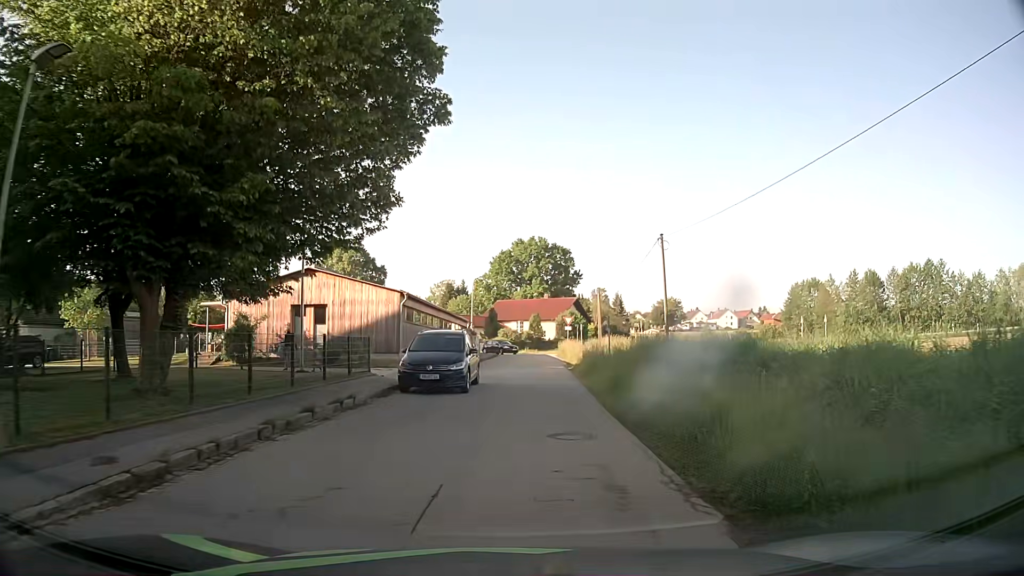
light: Day
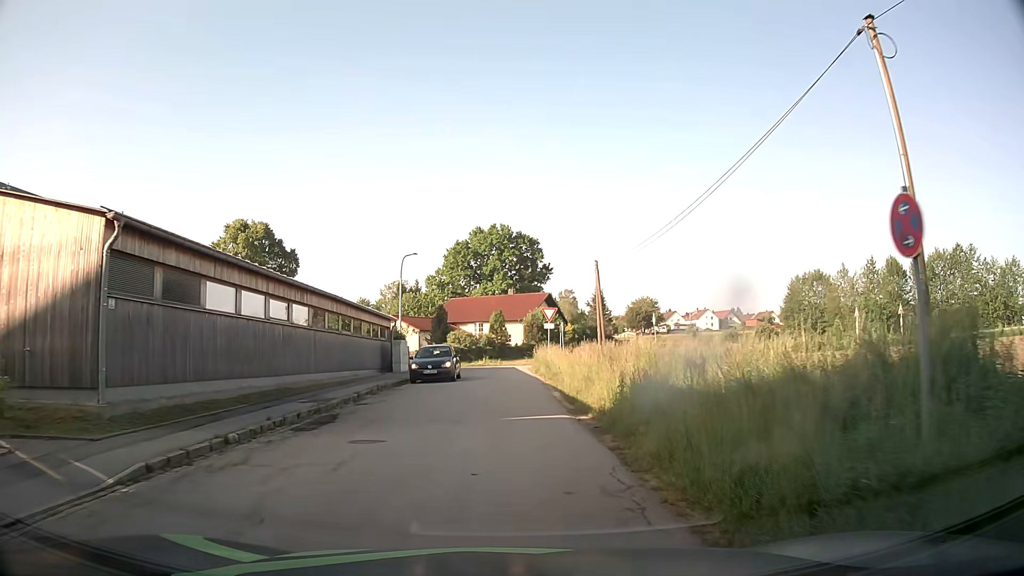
(+1.0, +21.7) m; +4°
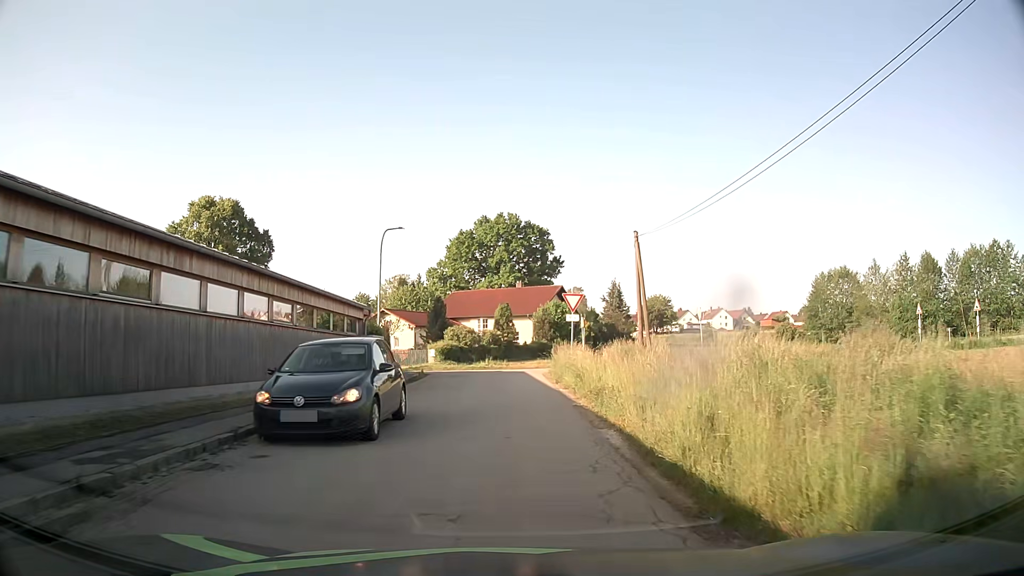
(-0.2, +9.2) m; -1°
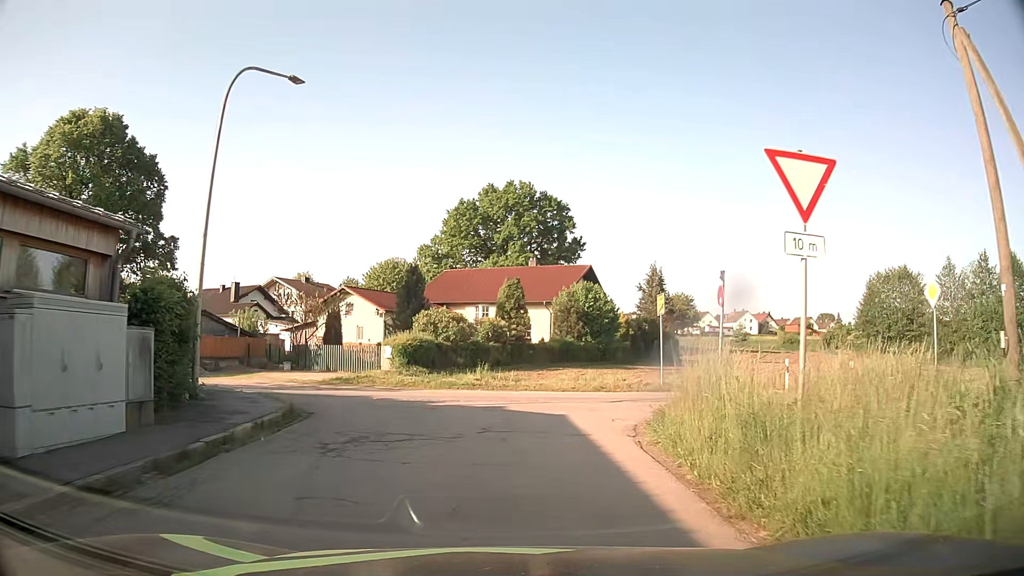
(-0.2, +20.0) m; 0°
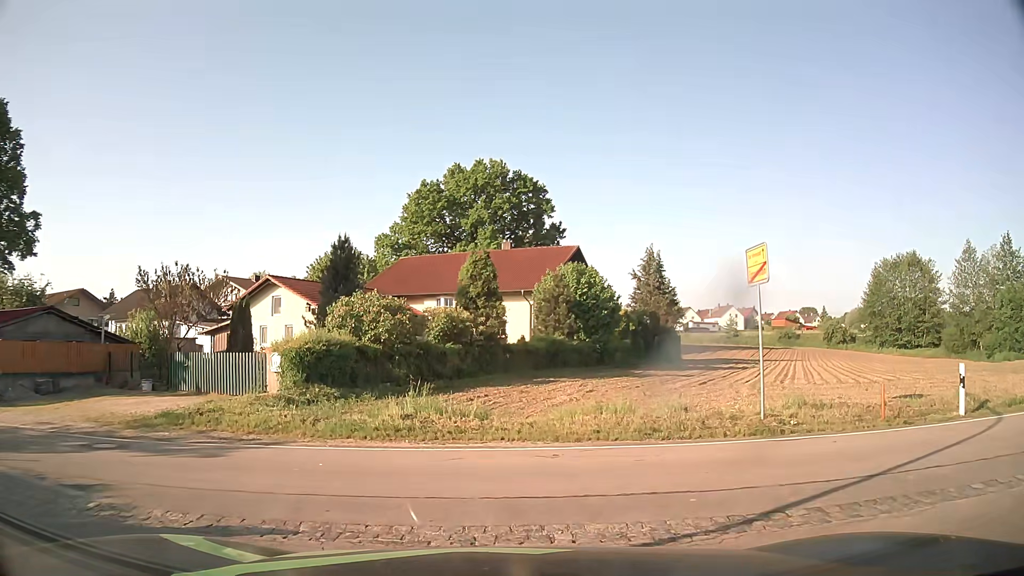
(+0.2, +10.8) m; +2°
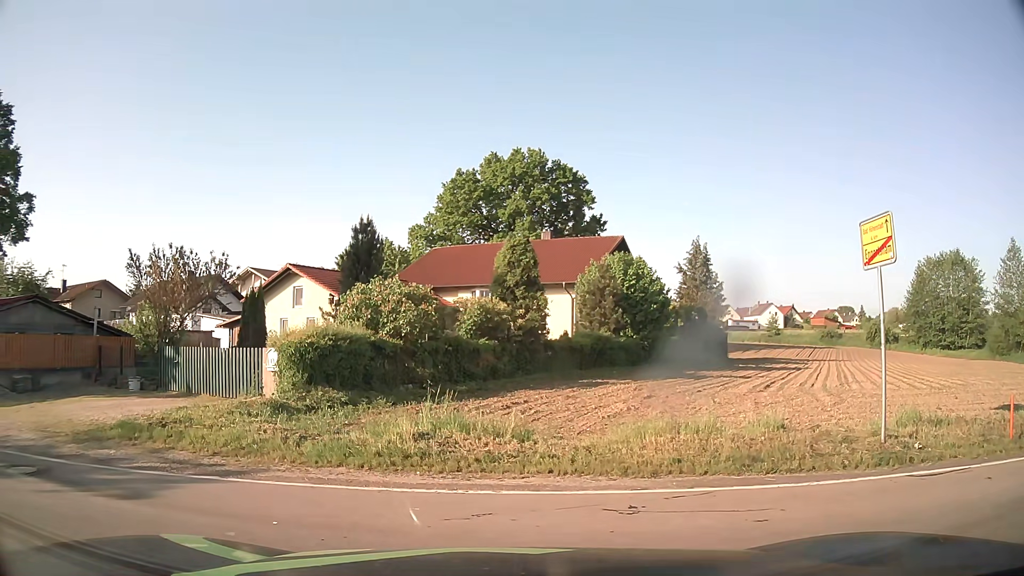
(-0.1, +2.7) m; -2°
